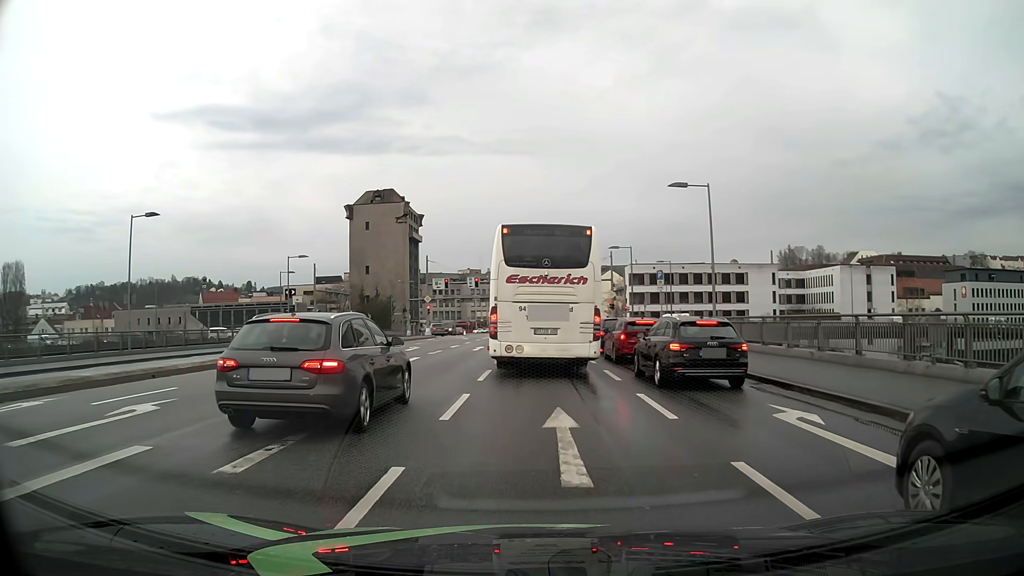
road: primary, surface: asphalt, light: Day
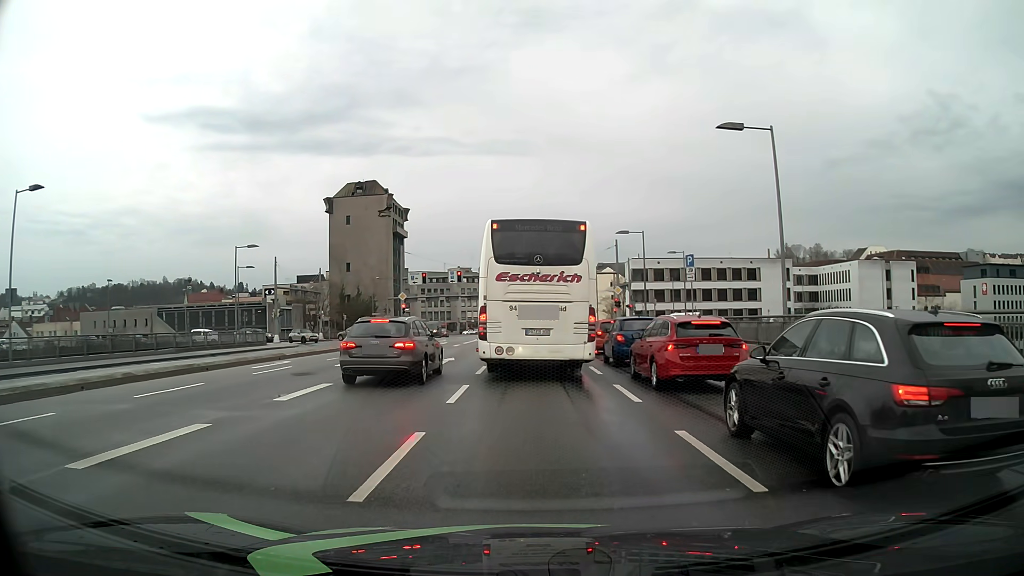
(+0.1, +10.0) m; 0°
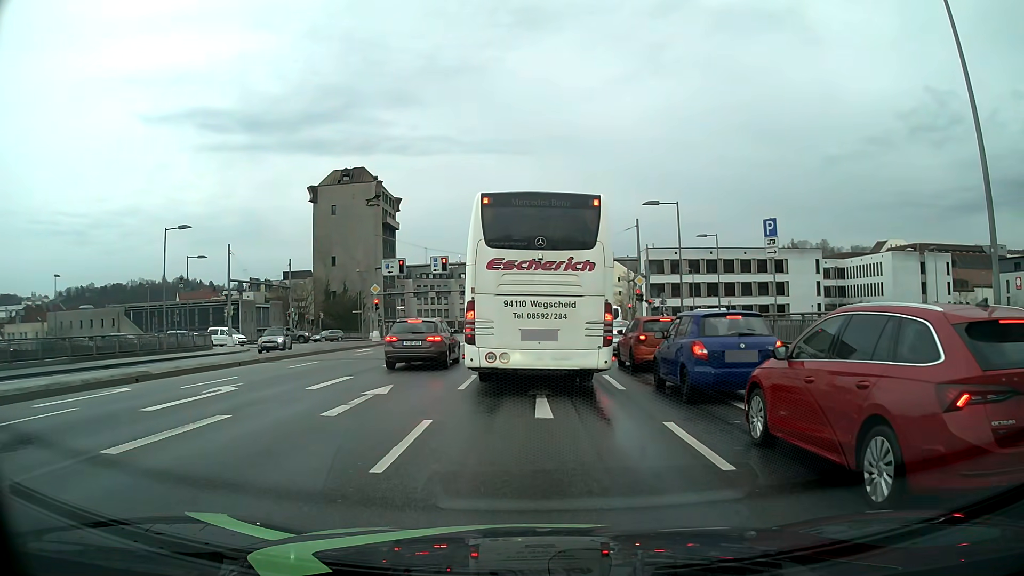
(0.0, +11.1) m; 0°
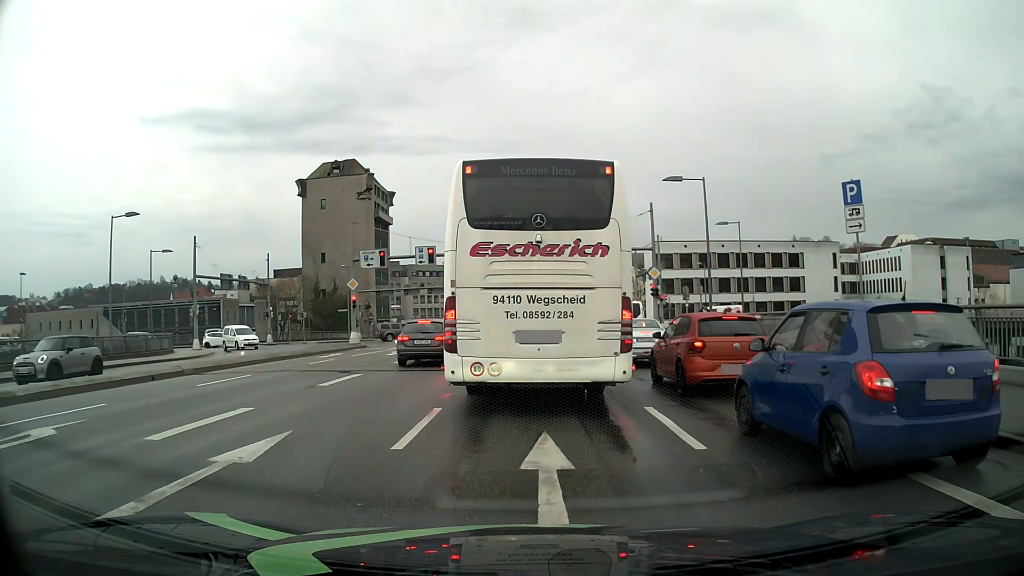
(0.0, +6.0) m; 0°
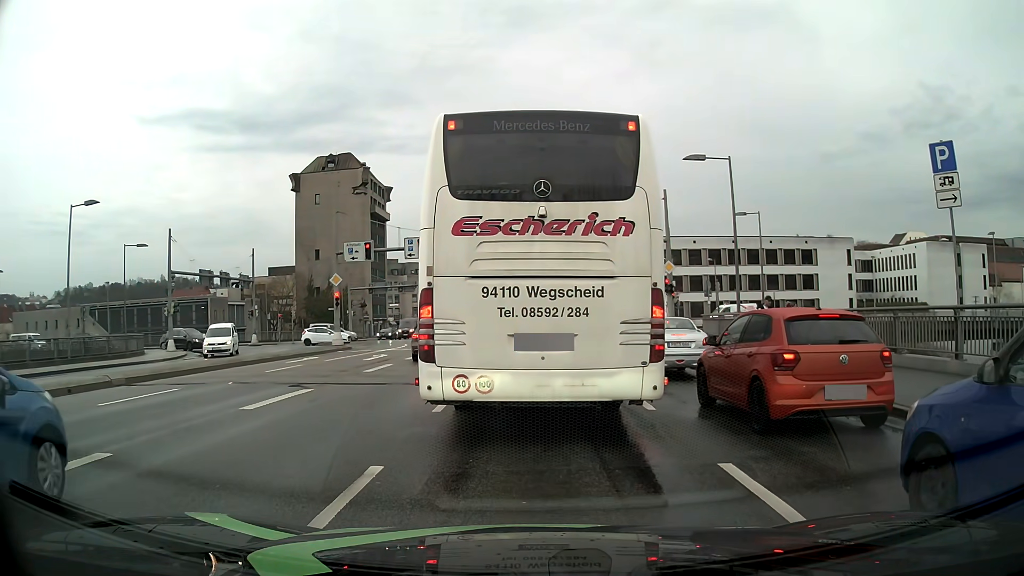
(0.0, +4.0) m; +1°
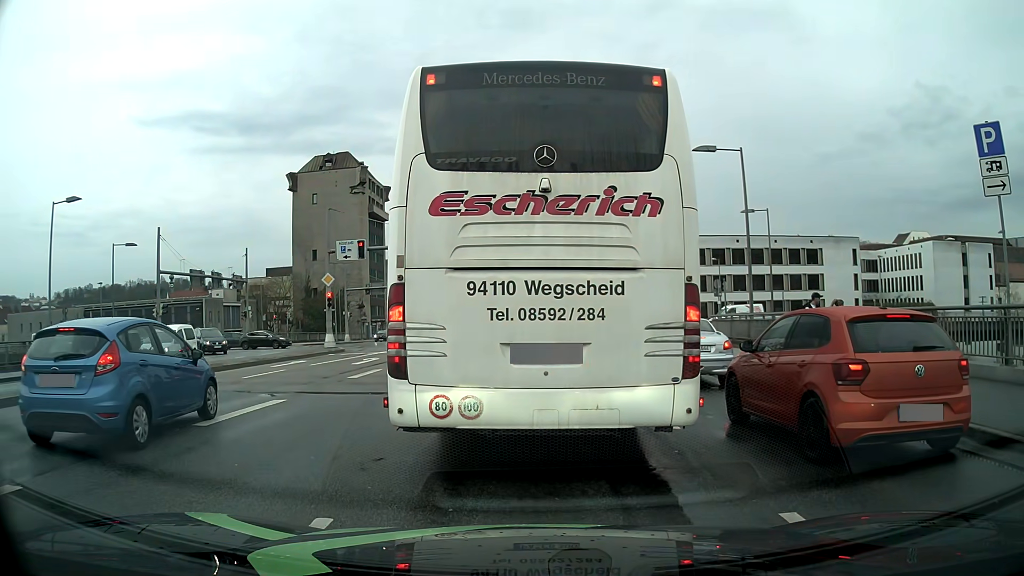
(0.0, +1.5) m; -2°
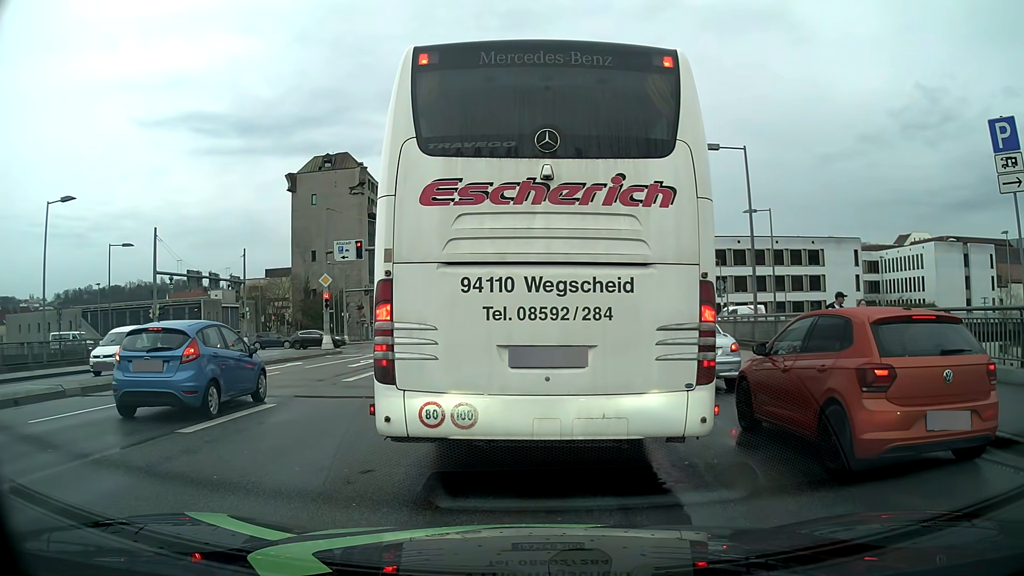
(0.0, +0.5) m; 0°
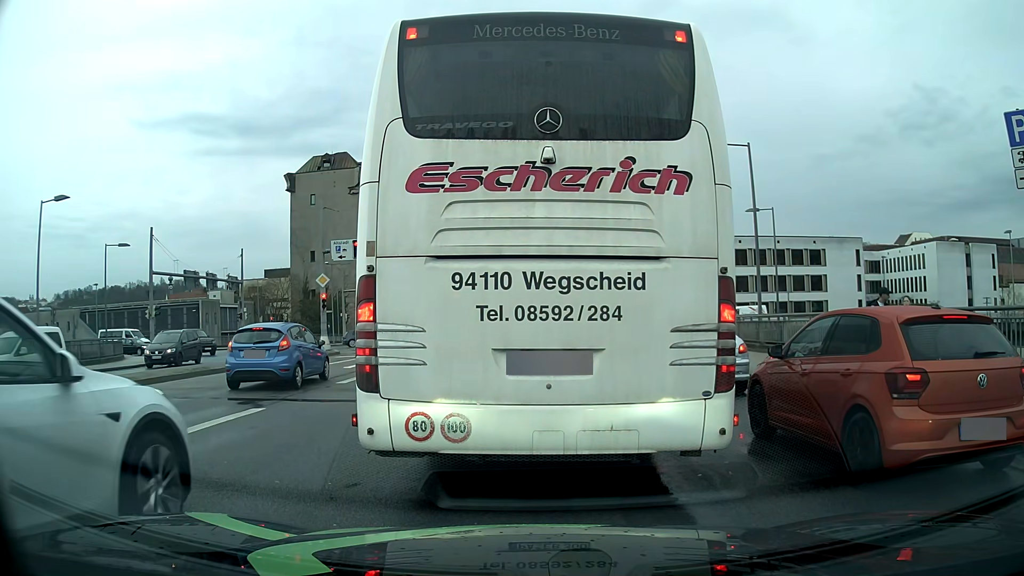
(0.0, +0.5) m; 0°
